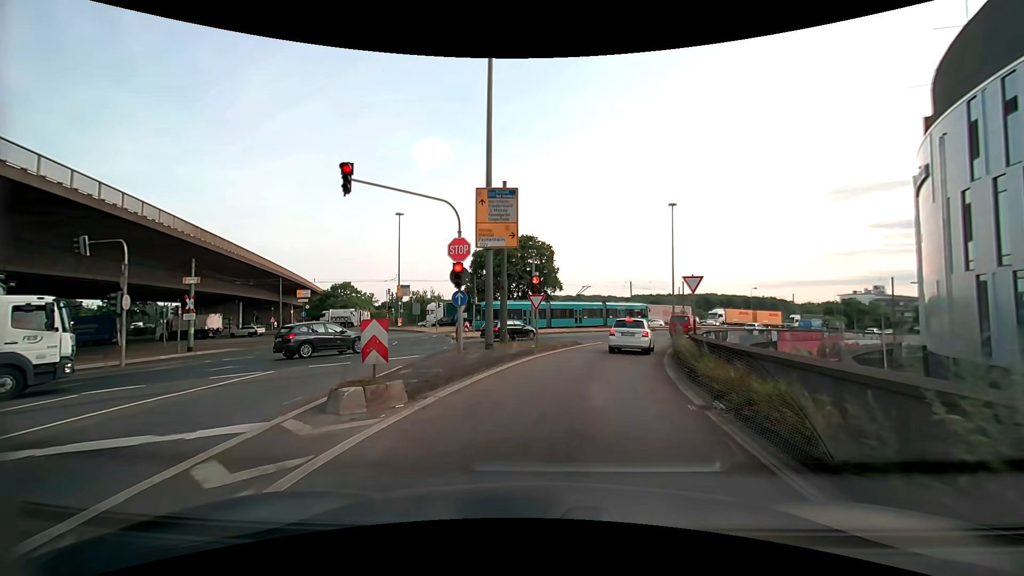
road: motorway_link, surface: asphalt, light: Day
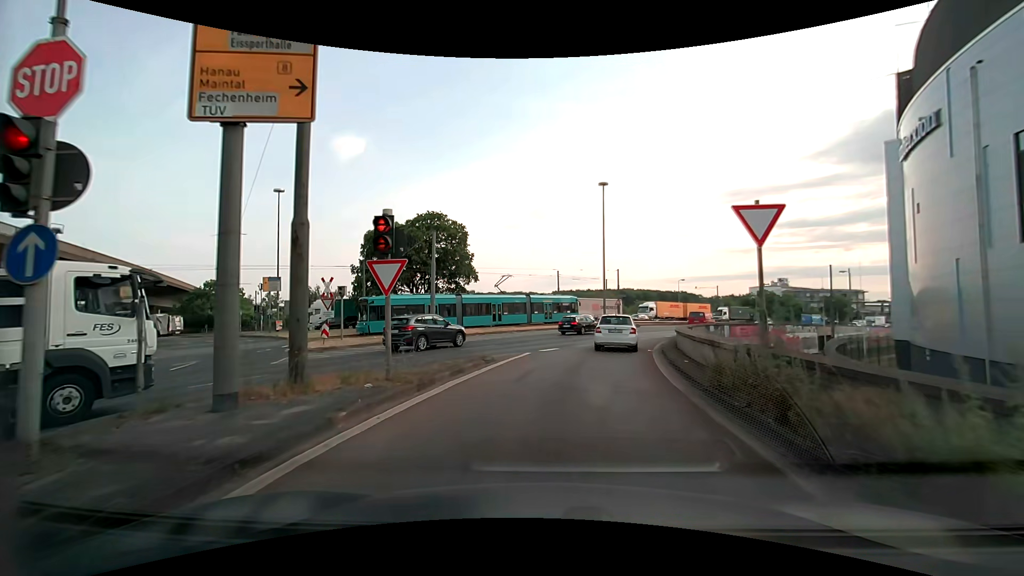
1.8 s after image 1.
(+1.0, +12.8) m; +9°
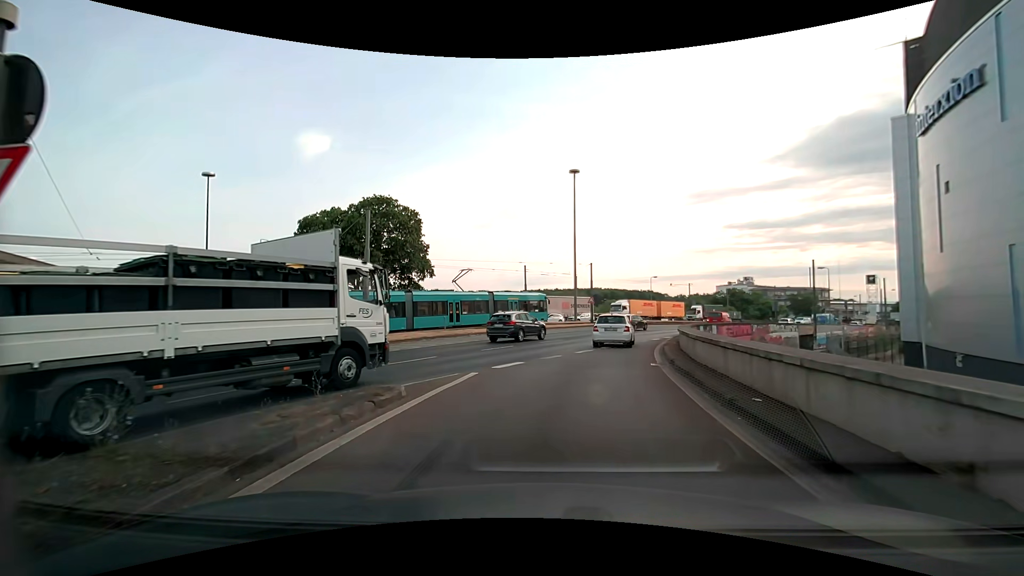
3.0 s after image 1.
(+0.3, +6.6) m; +3°
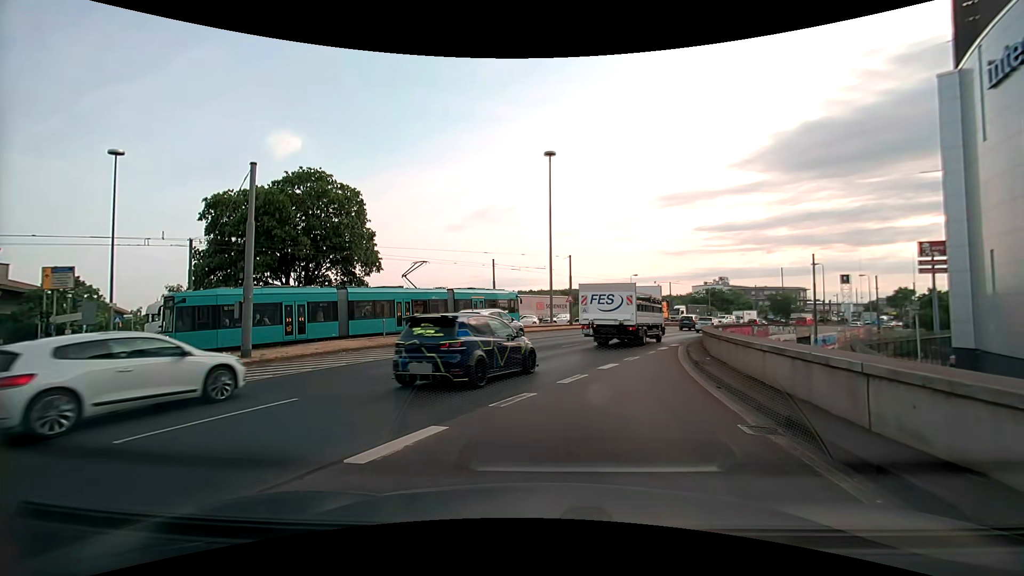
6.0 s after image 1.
(+0.4, +8.0) m; +5°
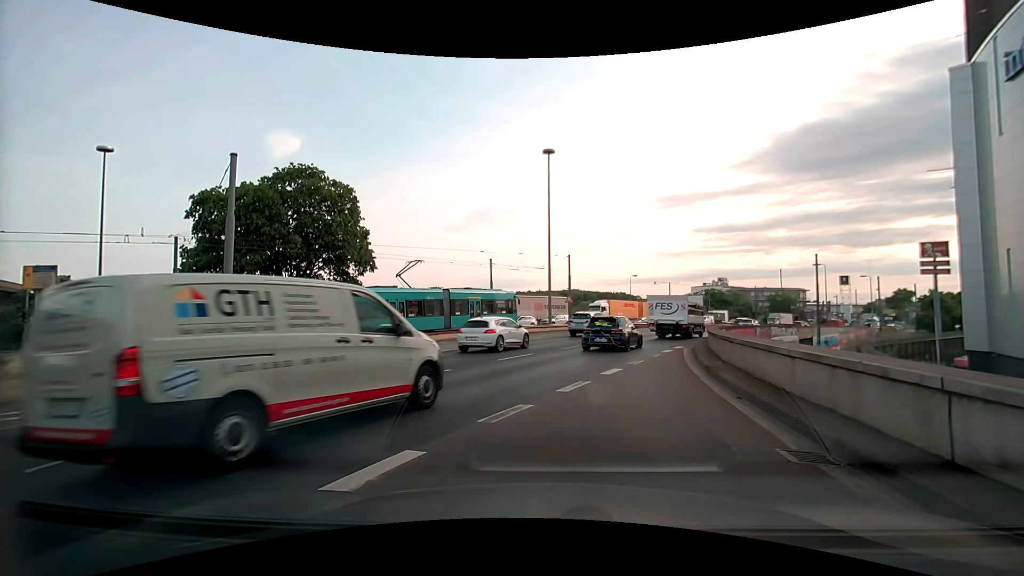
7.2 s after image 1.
(0.0, +1.1) m; 0°
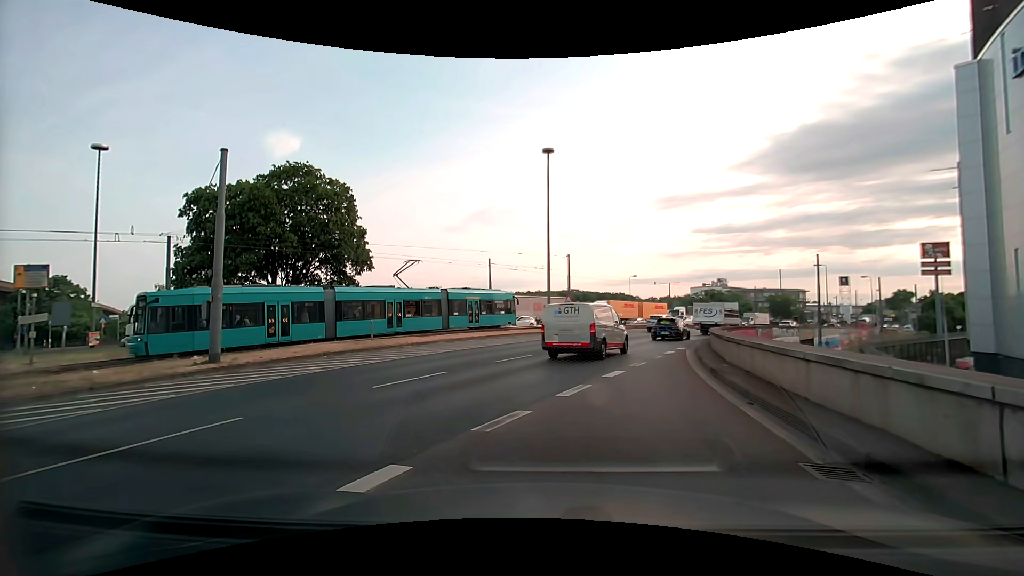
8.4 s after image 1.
(0.0, +0.5) m; 0°
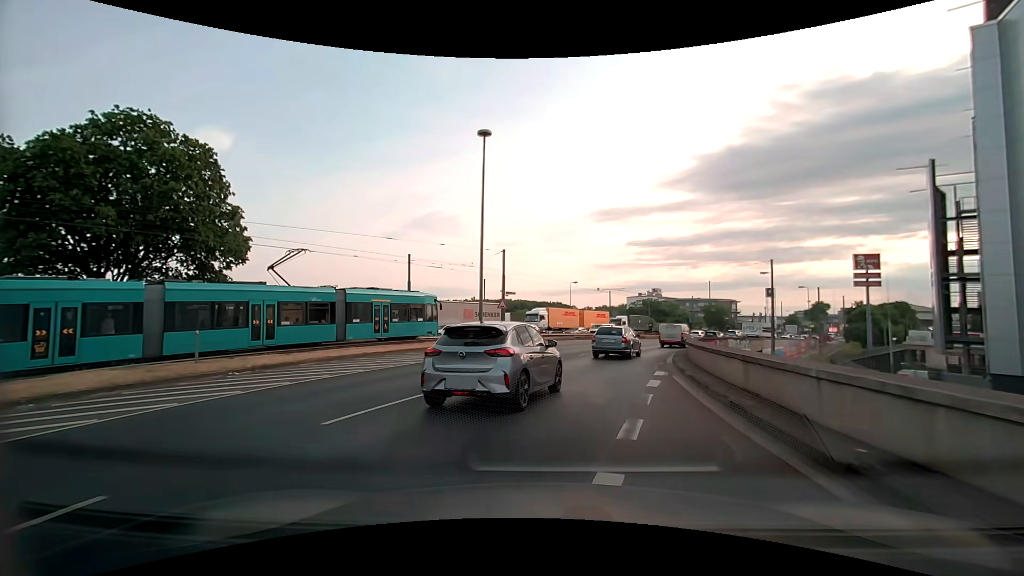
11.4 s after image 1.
(+0.3, +9.1) m; +5°
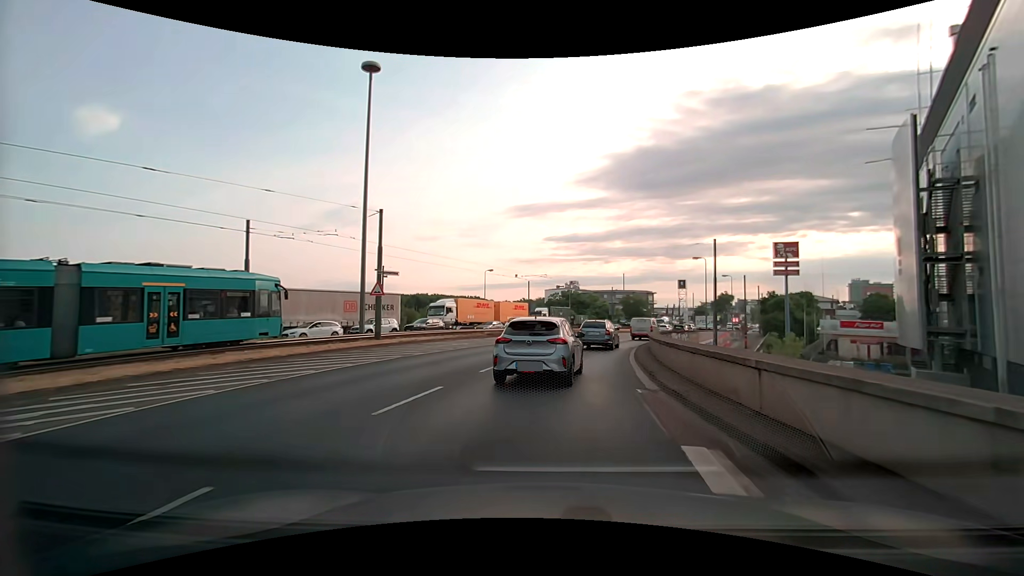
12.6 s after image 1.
(+0.9, +11.5) m; +9°
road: primary
(0, +10) (+2, +20) (+4, +30) (+6, +39) (+10, +49) (+14, +58) (+18, +67) (+23, +76) (+27, +85) (+32, +94) m
